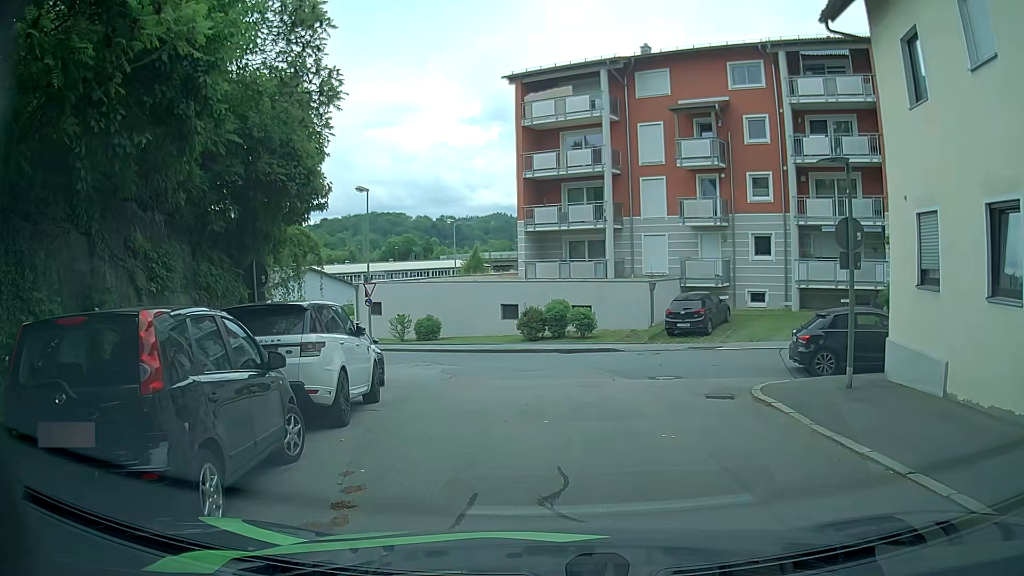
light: Day
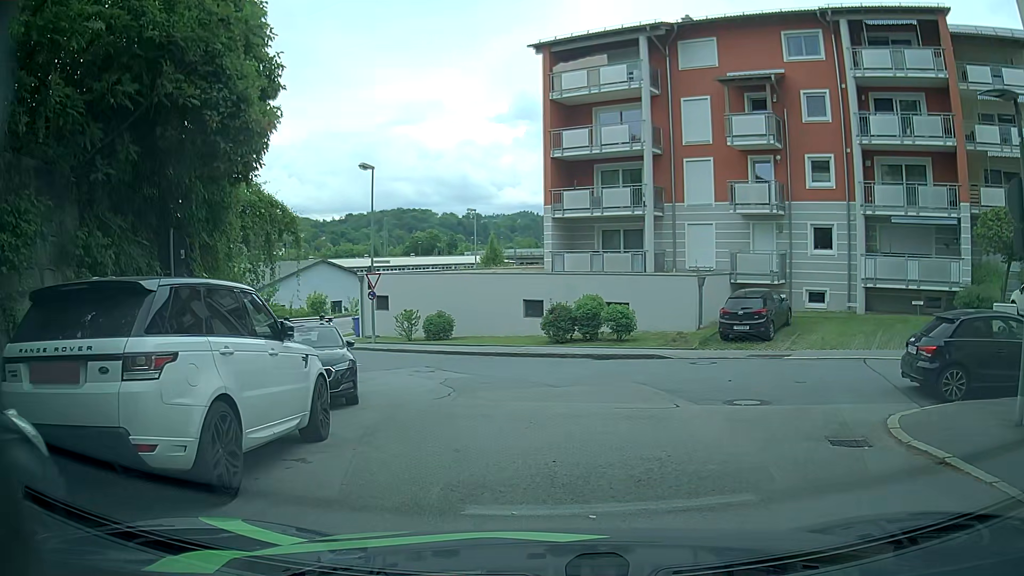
(-0.1, +4.3) m; -1°
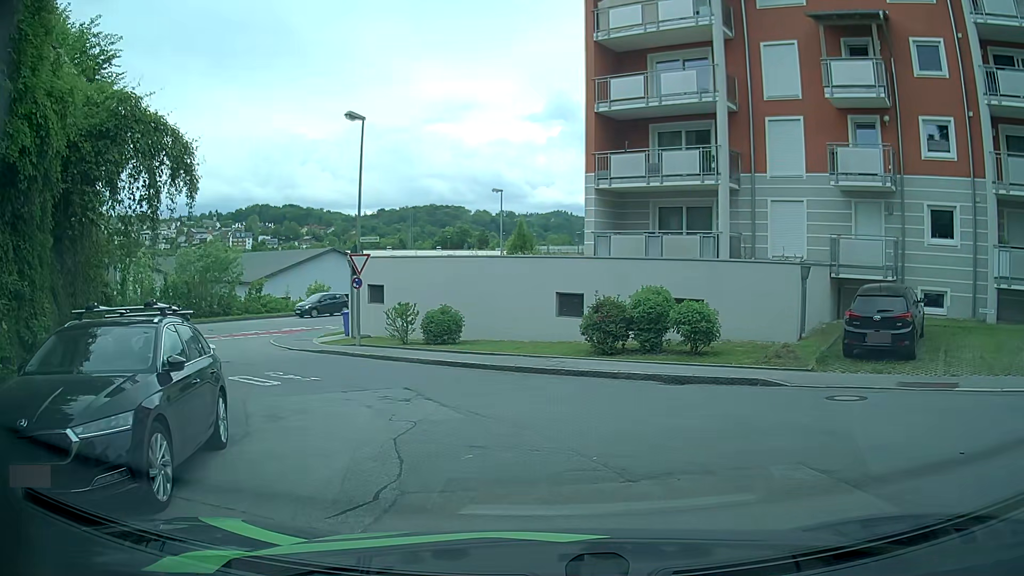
(-0.5, +7.2) m; -5°
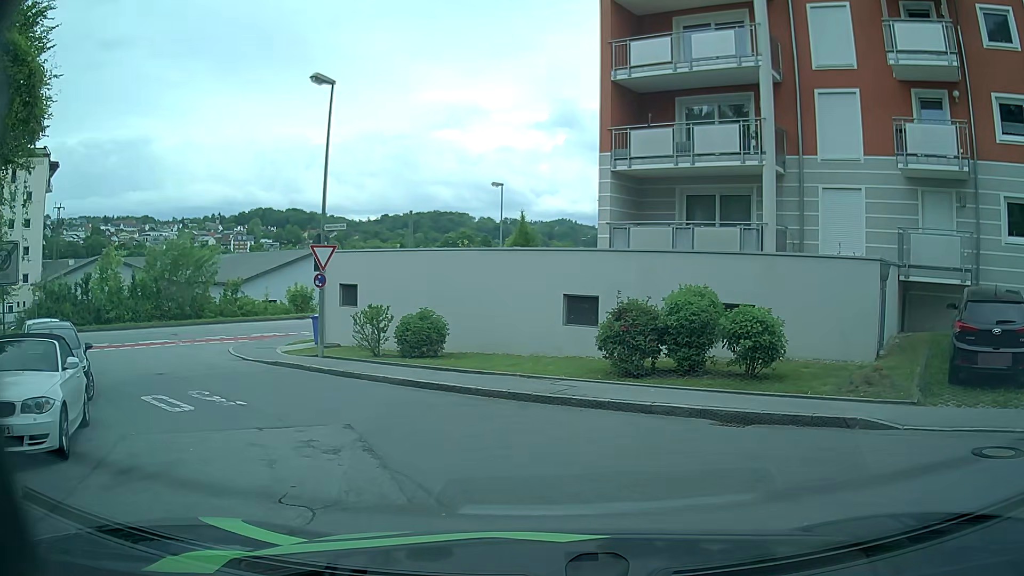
(0.0, +4.1) m; 0°
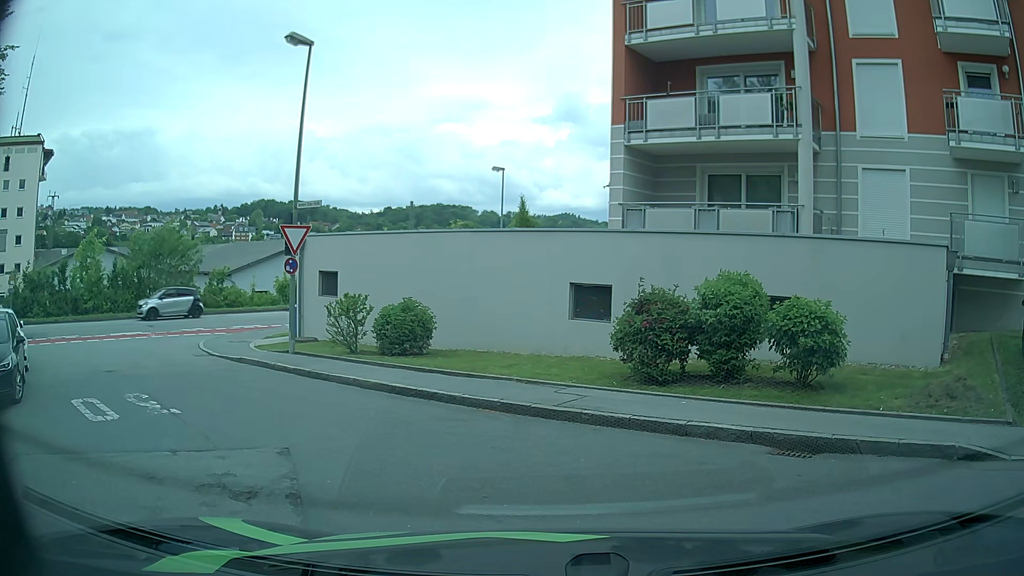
(0.0, +2.3) m; +1°
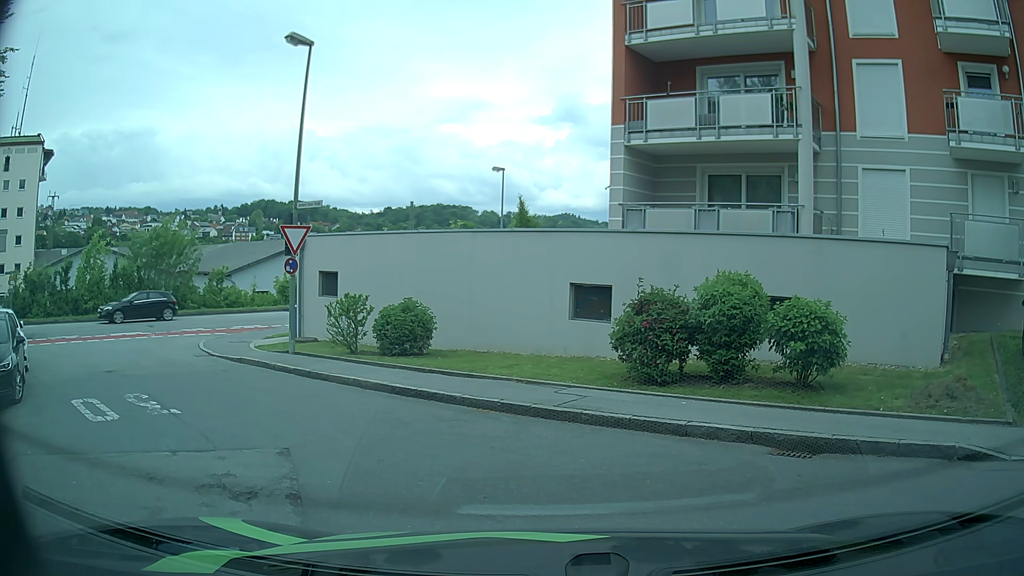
(0.0, +0.1) m; 0°
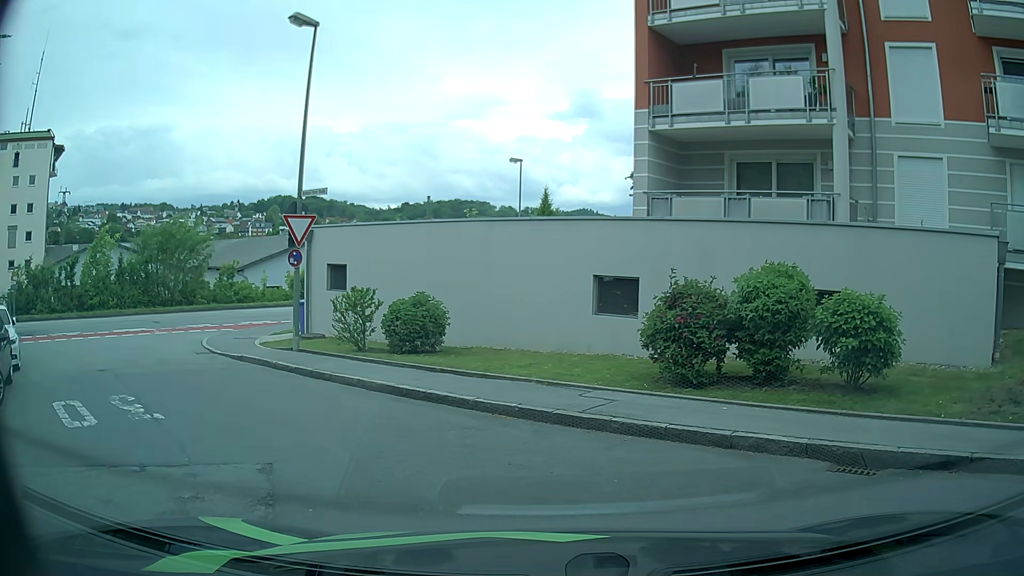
(0.0, +1.1) m; -2°
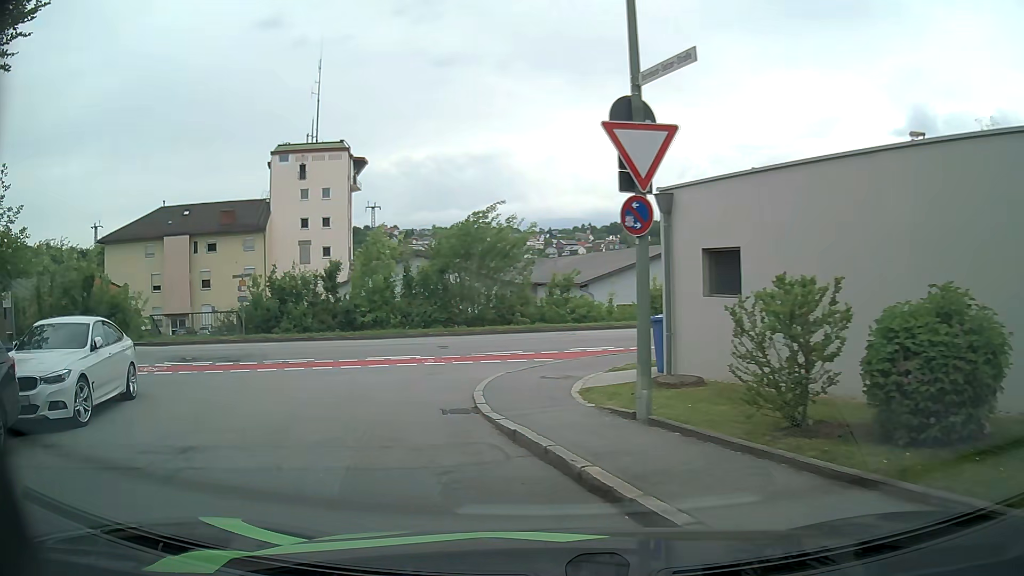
(-2.0, +8.6) m; -30°
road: residential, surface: asphalt
